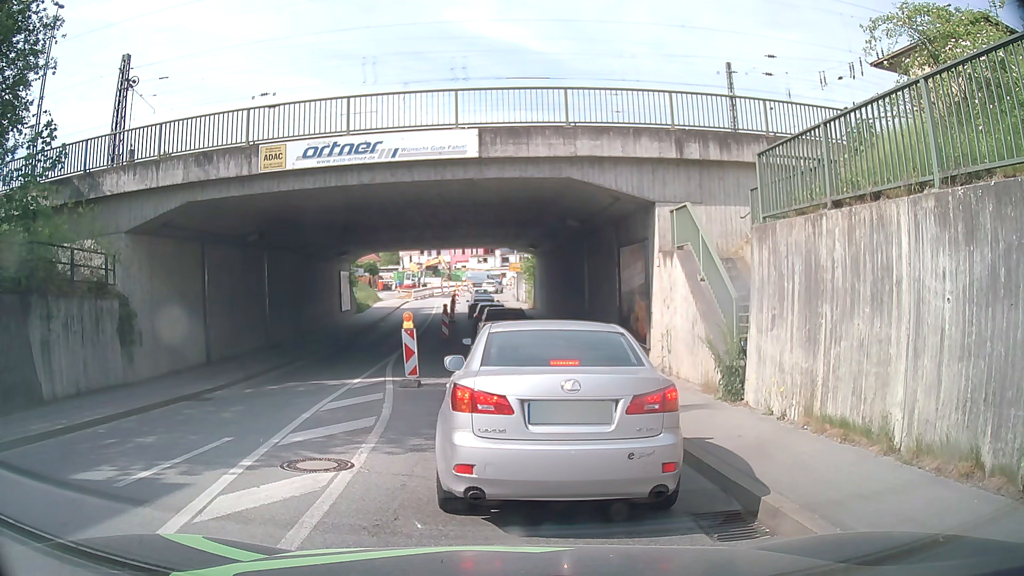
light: Day
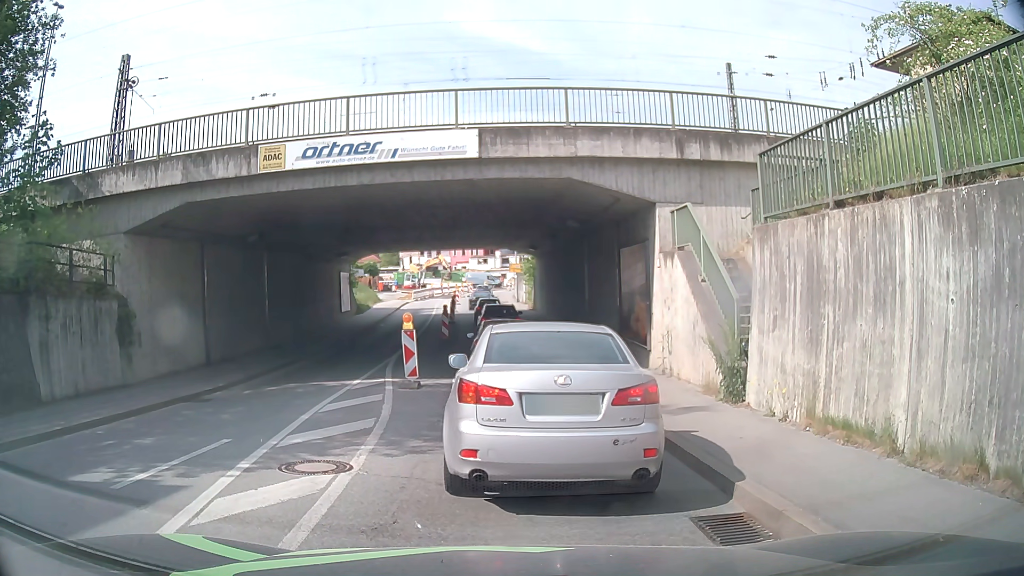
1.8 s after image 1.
(0.0, 0.0) m; 0°
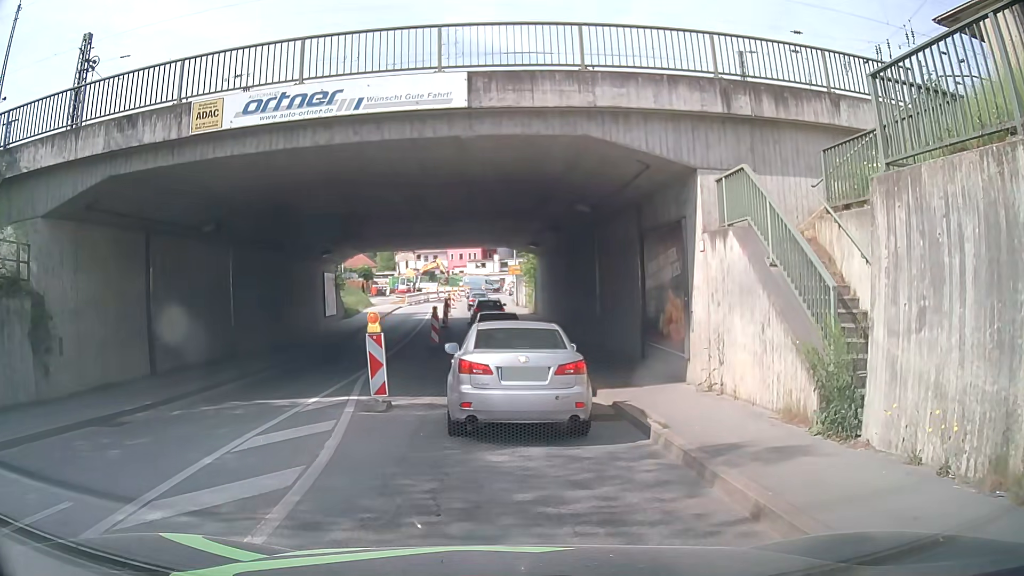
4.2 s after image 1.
(0.0, +3.9) m; 0°
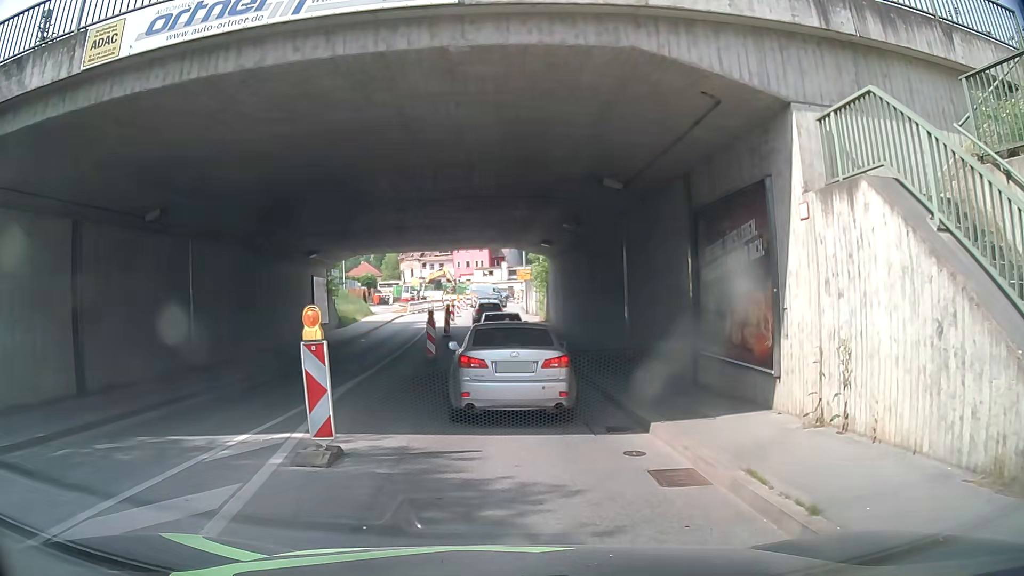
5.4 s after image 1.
(0.0, +4.3) m; +1°
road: tertiary
